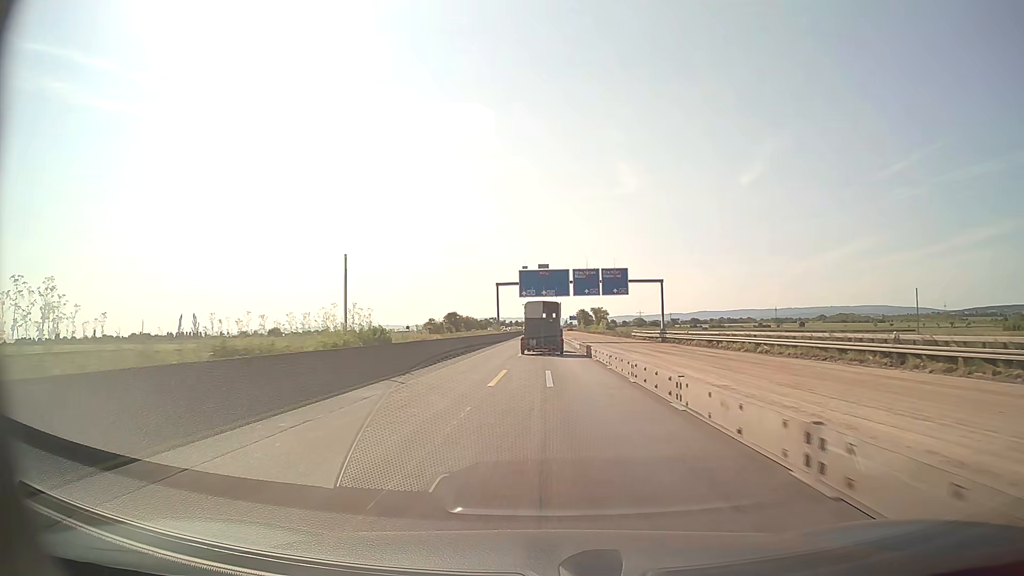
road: motorway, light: Day
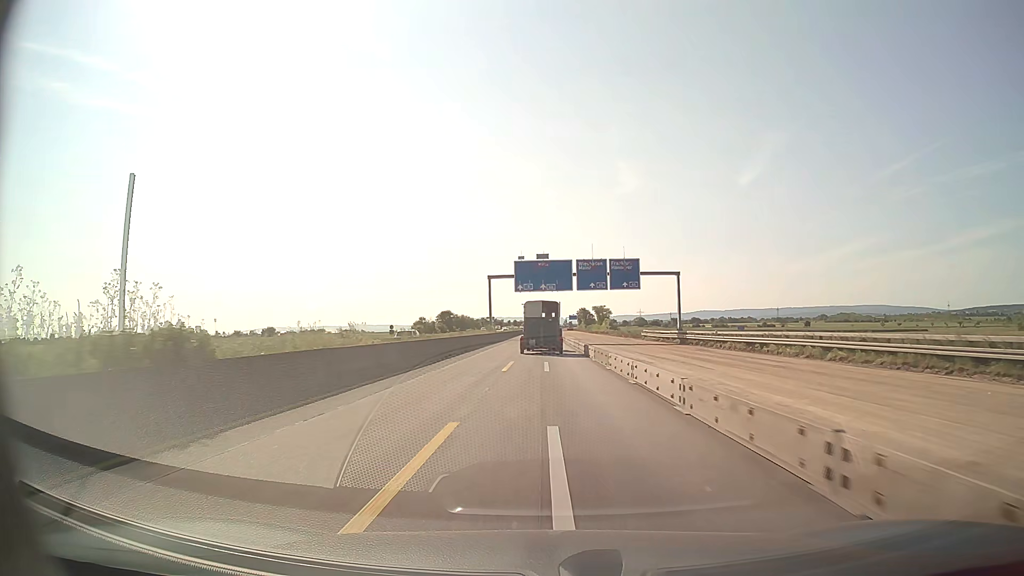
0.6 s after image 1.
(0.0, +12.5) m; 0°
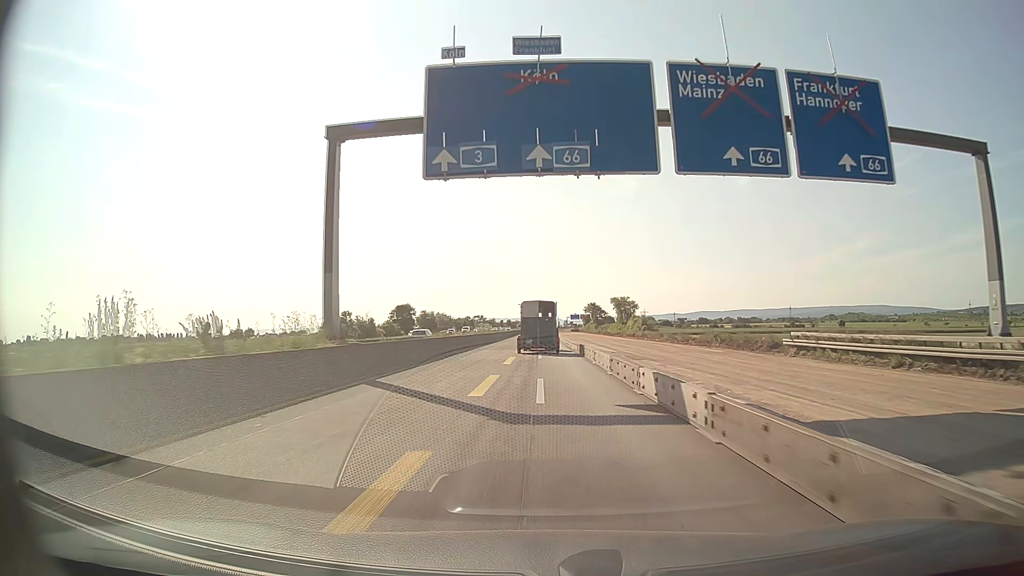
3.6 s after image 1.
(+0.1, +62.6) m; 0°
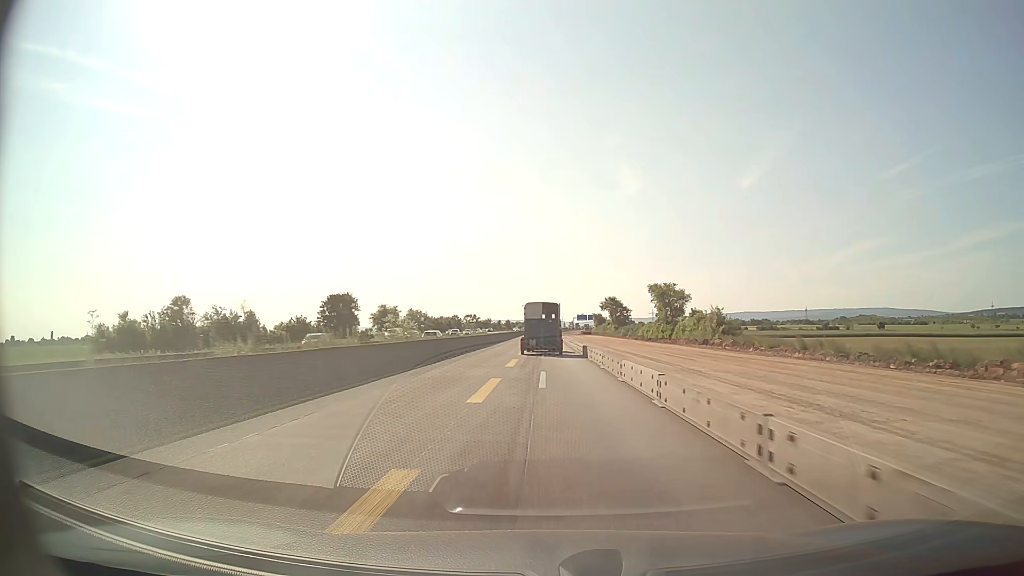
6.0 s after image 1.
(-0.3, +50.0) m; 0°
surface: asphalt
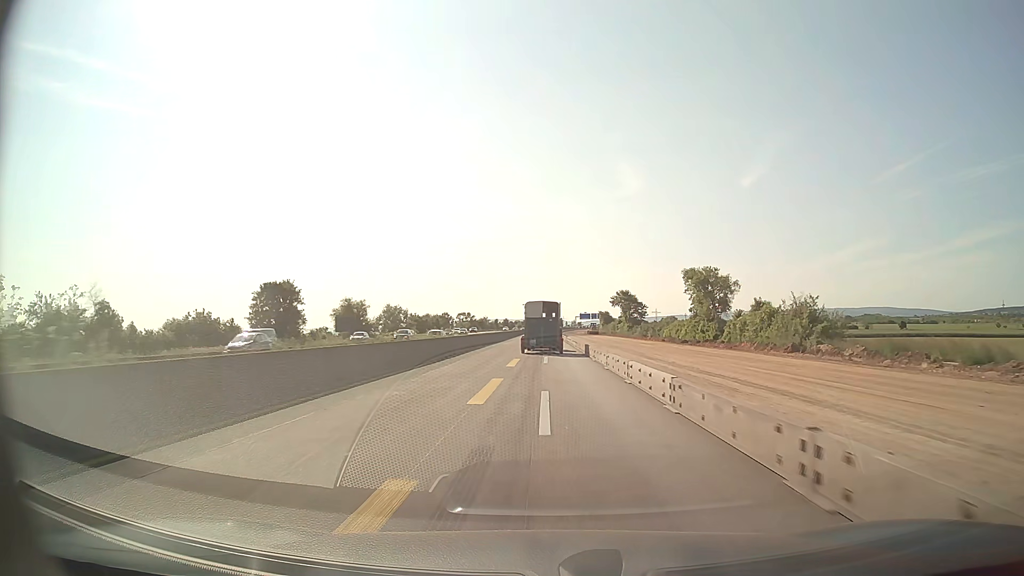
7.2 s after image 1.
(0.0, +25.0) m; 0°
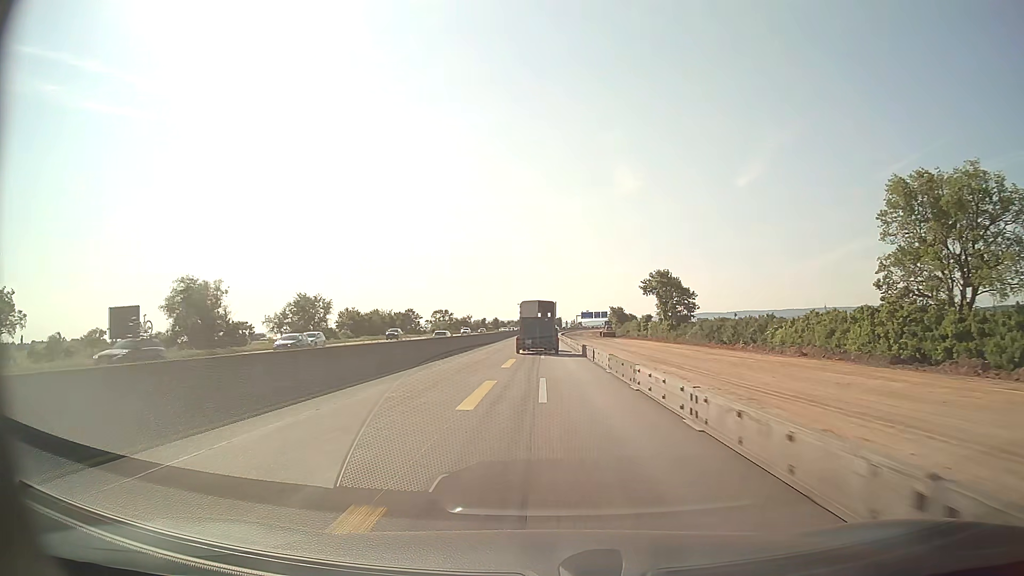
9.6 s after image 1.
(+0.2, +49.9) m; 0°
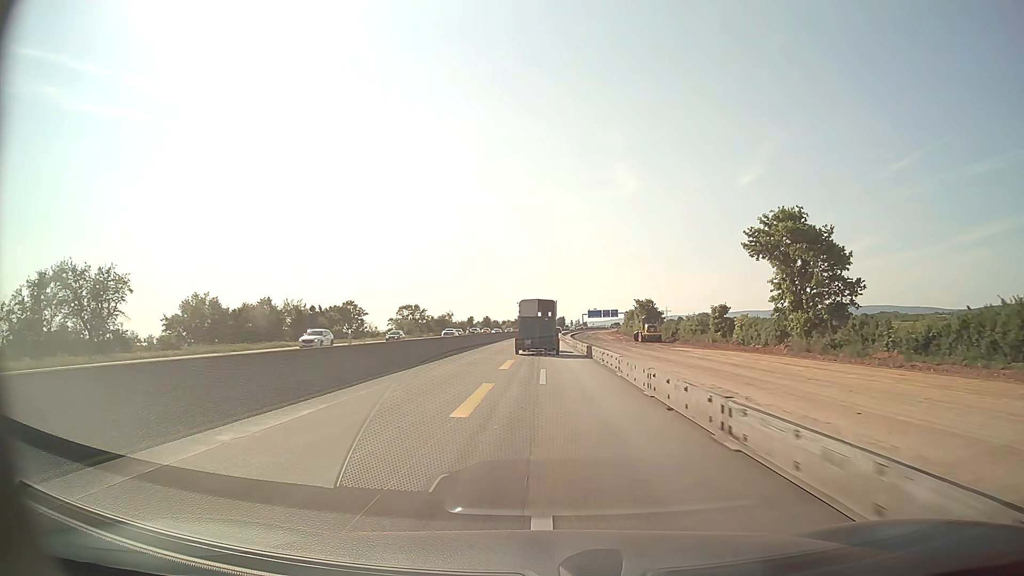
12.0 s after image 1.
(-0.1, +50.0) m; 0°
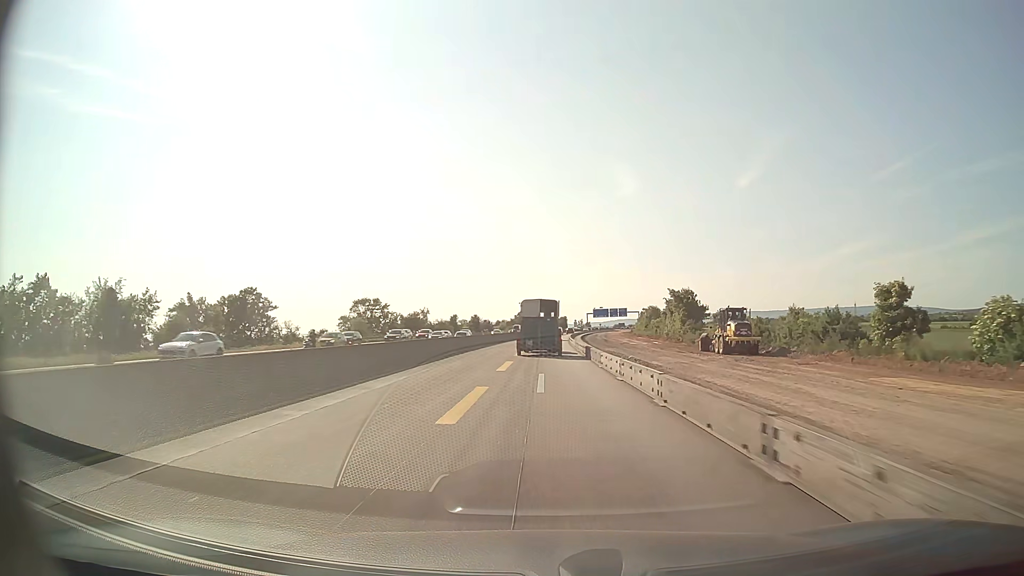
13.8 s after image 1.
(0.0, +37.5) m; 0°
(0, +10) (0, +20) (0, +30) (0, +40) (0, +50) (0, +60) (0, +70) (+1, +80) (+1, +90) (+2, +100) m
